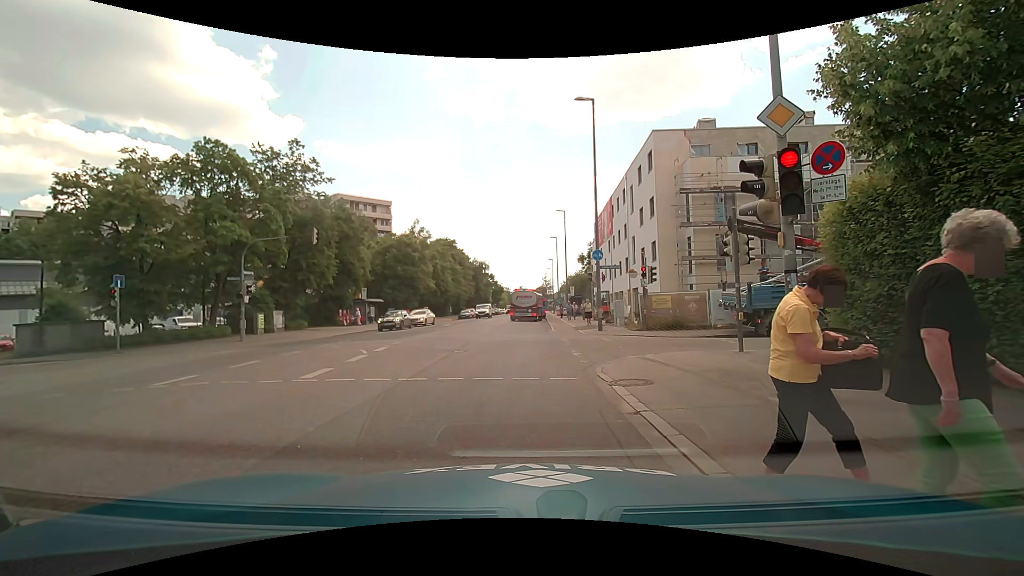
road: secondary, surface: asphalt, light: Day
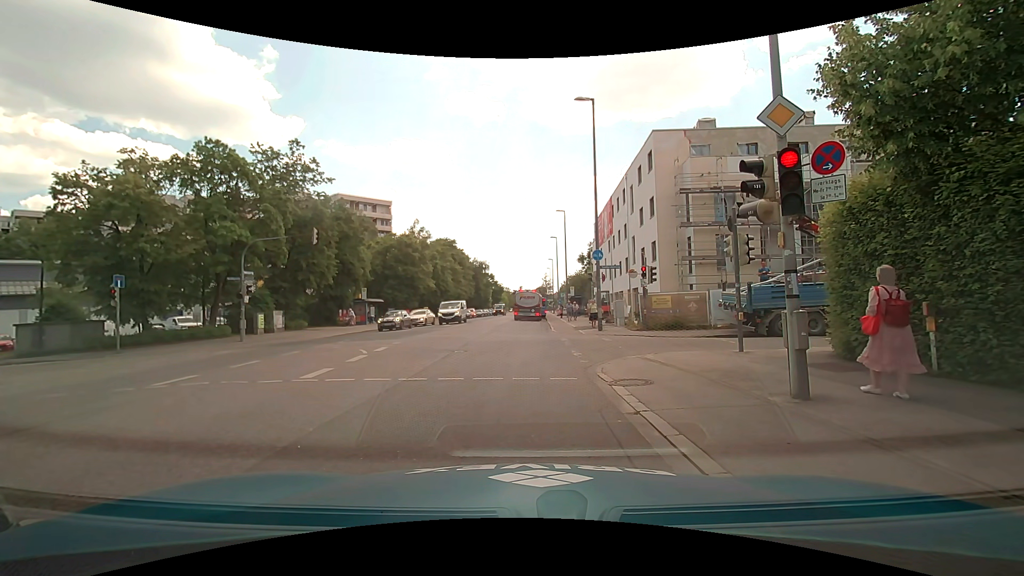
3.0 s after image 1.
(0.0, 0.0) m; 0°
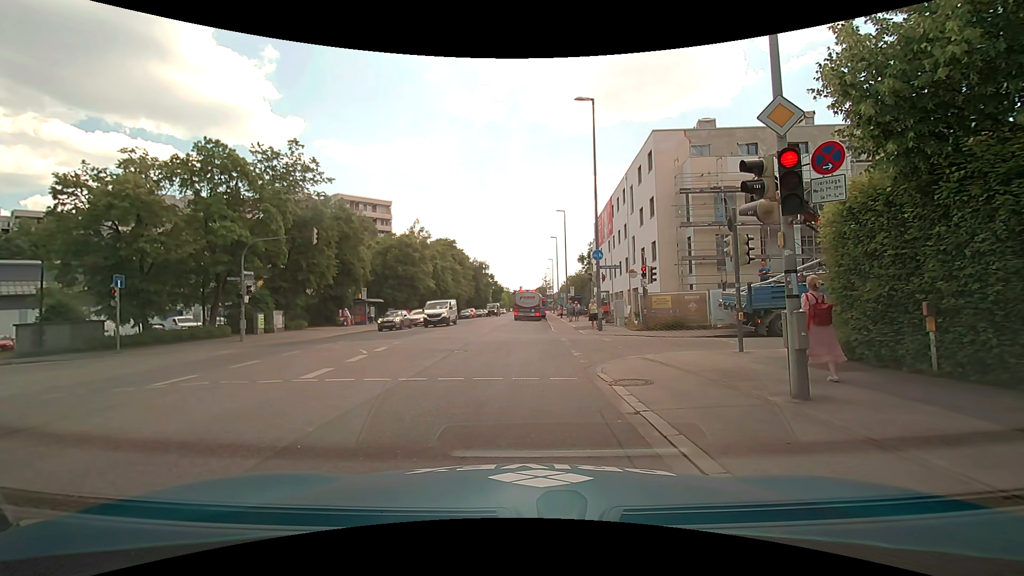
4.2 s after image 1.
(0.0, 0.0) m; 0°
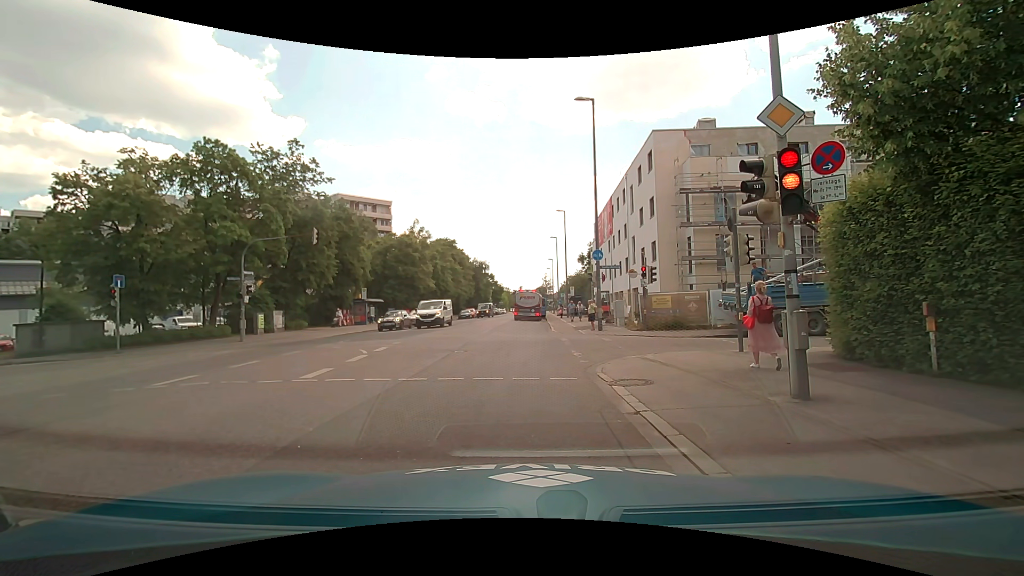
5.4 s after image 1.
(0.0, 0.0) m; 0°
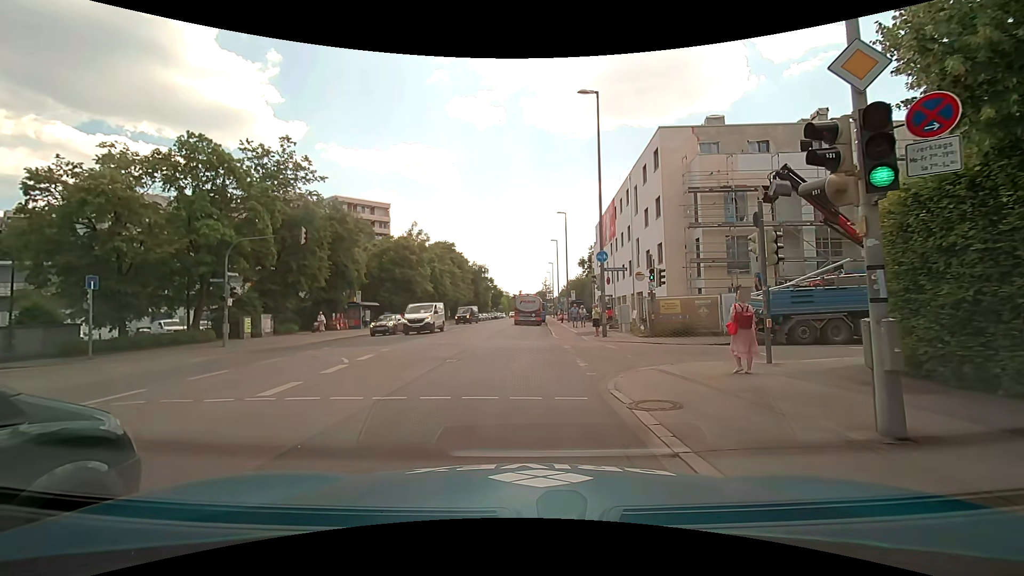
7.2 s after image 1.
(0.0, +1.8) m; 0°
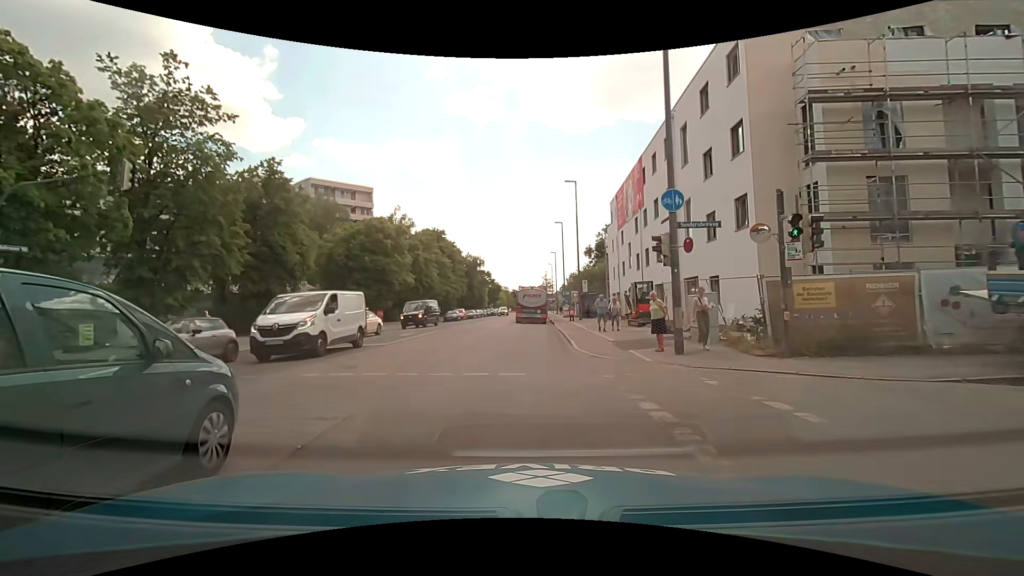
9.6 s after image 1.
(+0.1, +12.5) m; 0°
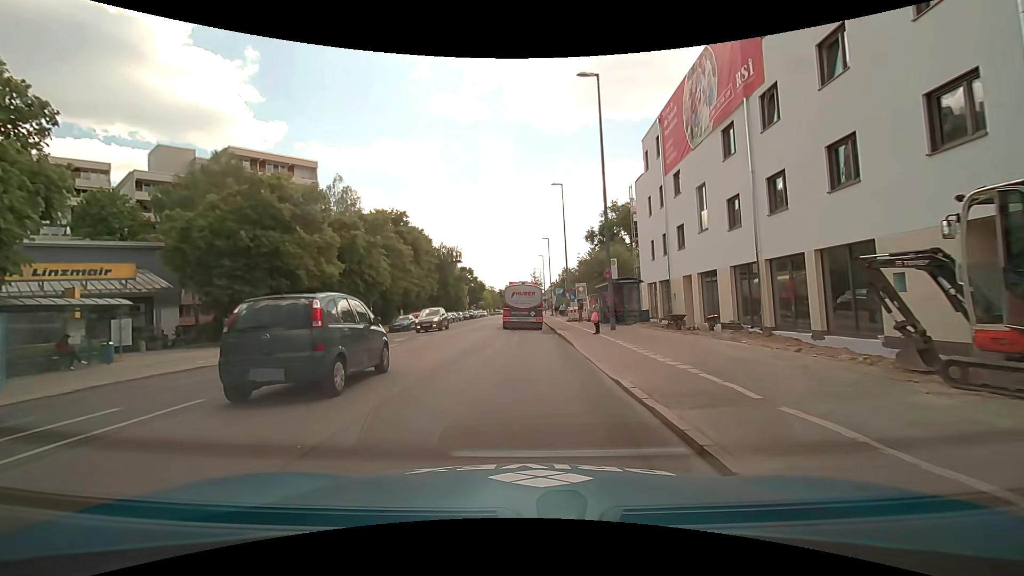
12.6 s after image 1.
(+0.5, +20.8) m; +3°
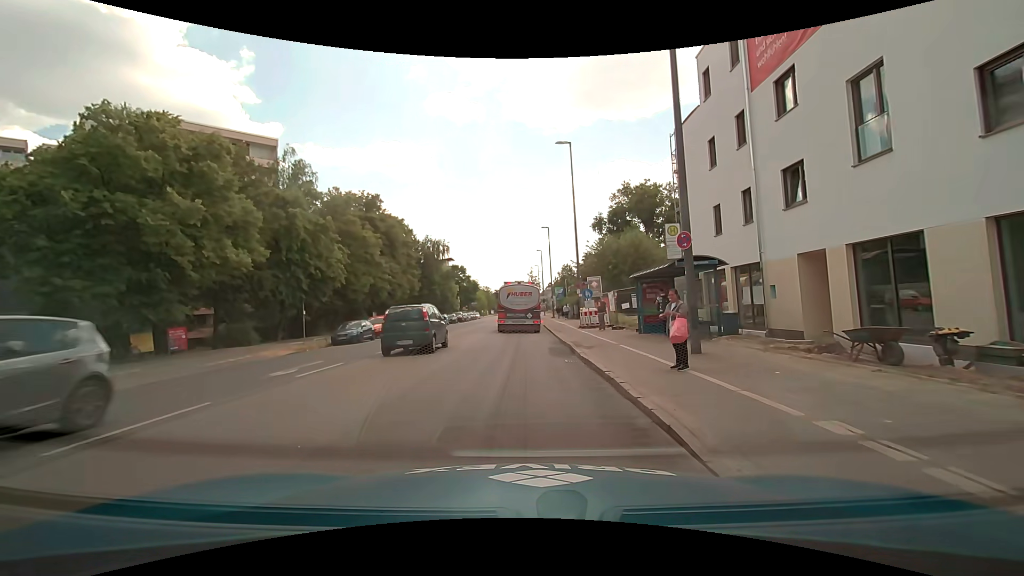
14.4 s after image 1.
(0.0, +11.8) m; 0°
(0, +10) (0, +20) (0, +30) (0, +40) (0, +50) (0, +60) (0, +70) (0, +80) (0, +90) (0, +100) m
